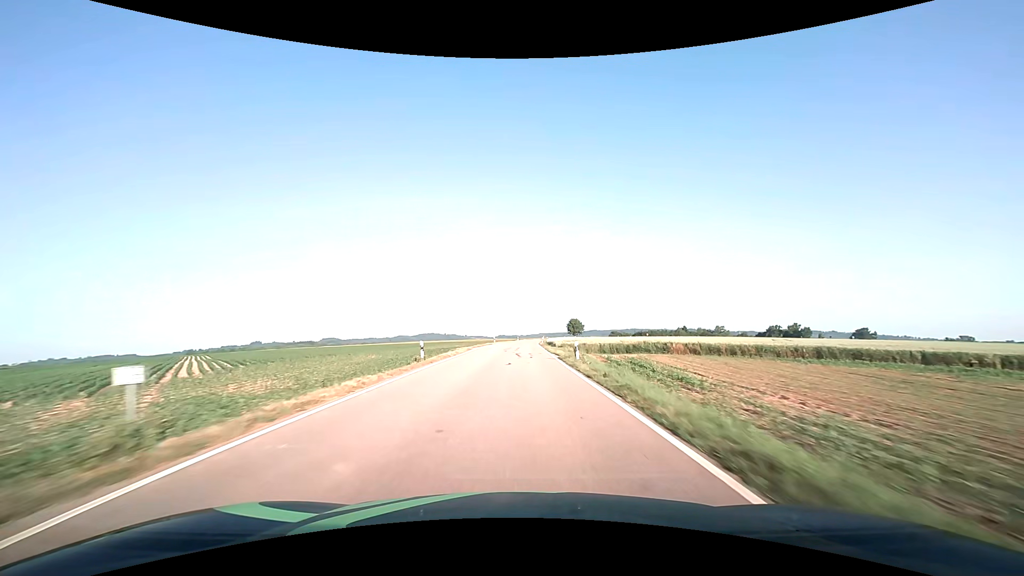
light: Day
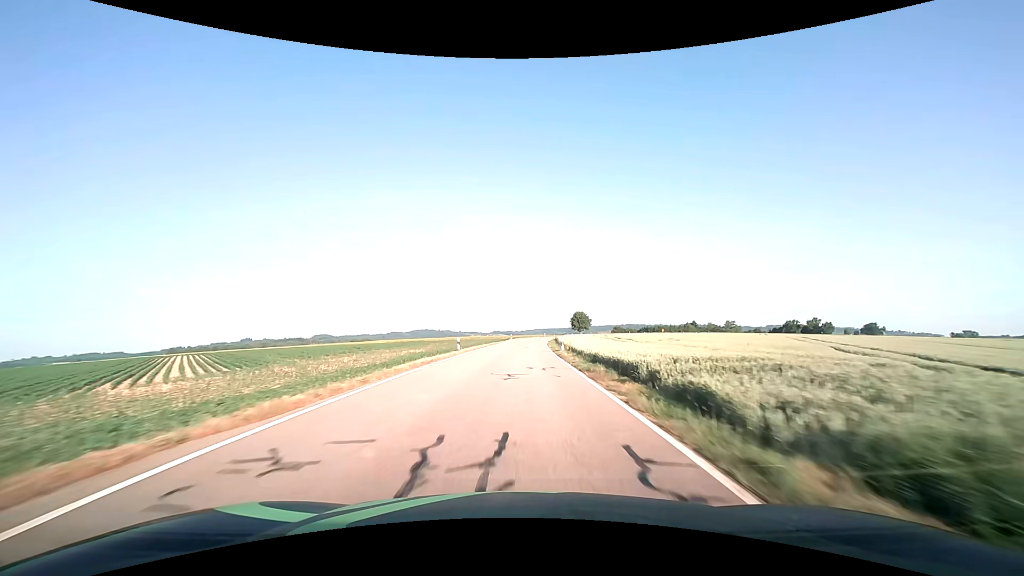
(+0.1, +39.5) m; +1°
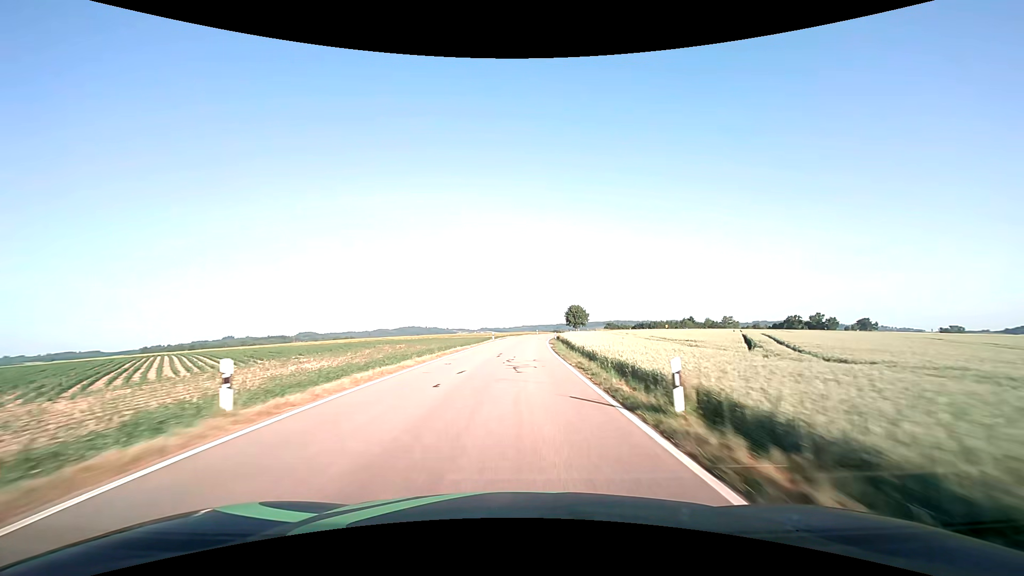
(+0.3, +26.1) m; +1°
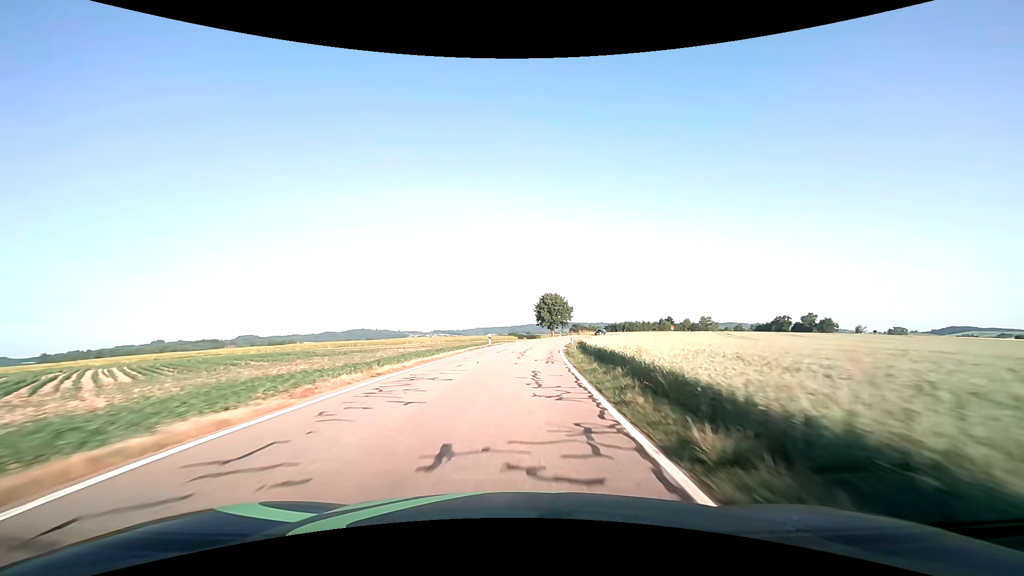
(+2.5, +65.0) m; +5°
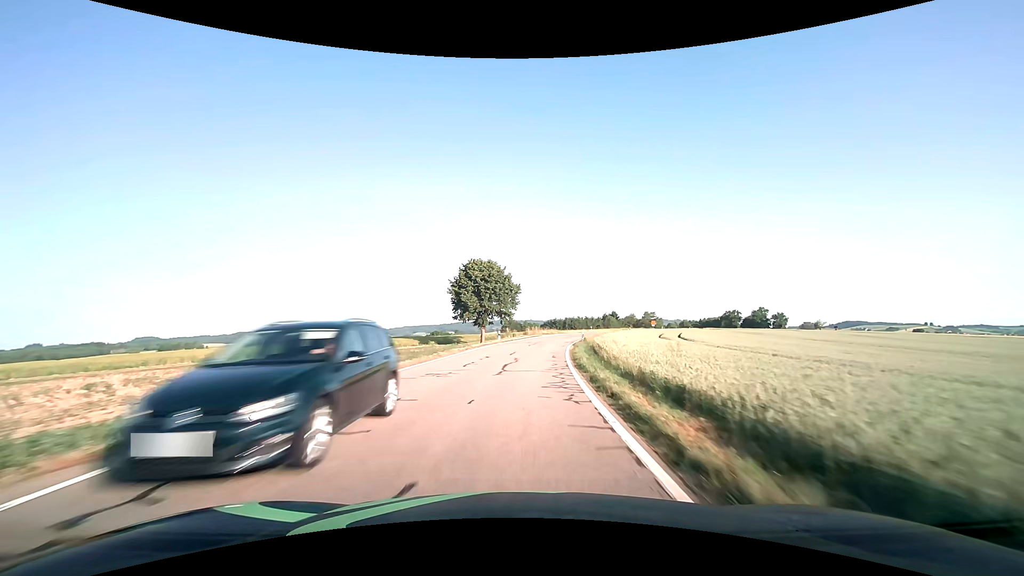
(+3.1, +50.0) m; +8°
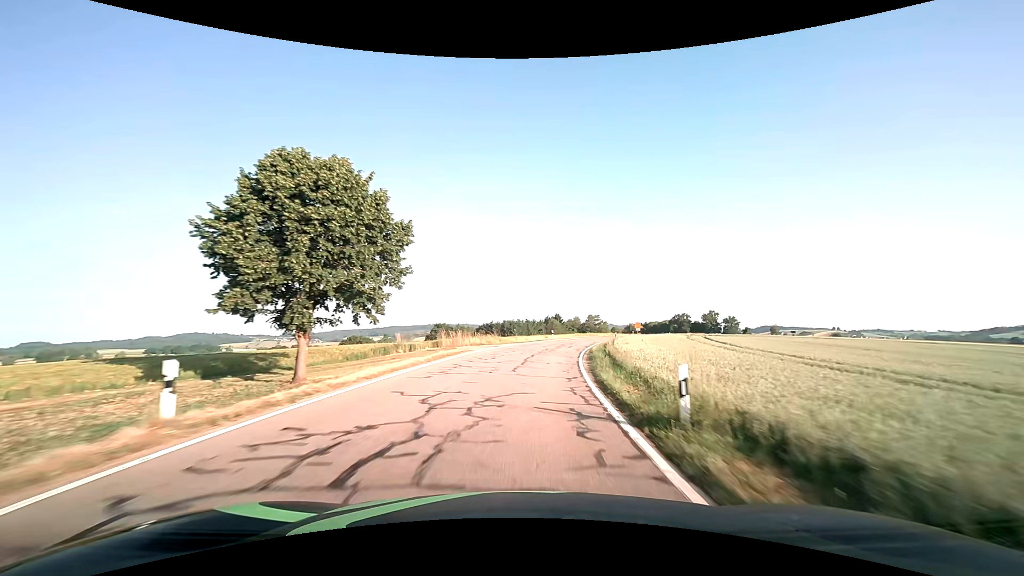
(+2.2, +36.5) m; +7°
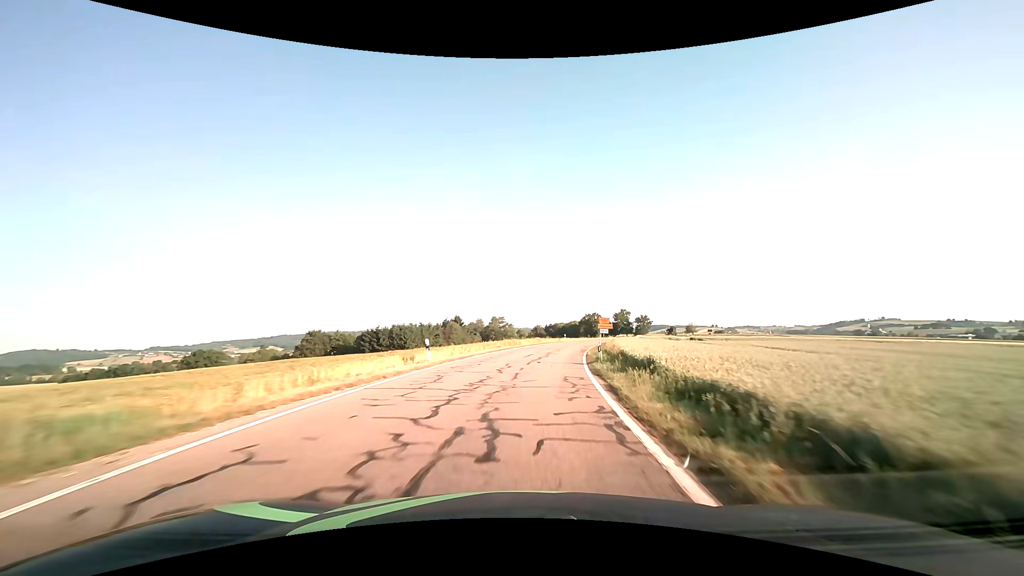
(+3.4, +36.2) m; +11°
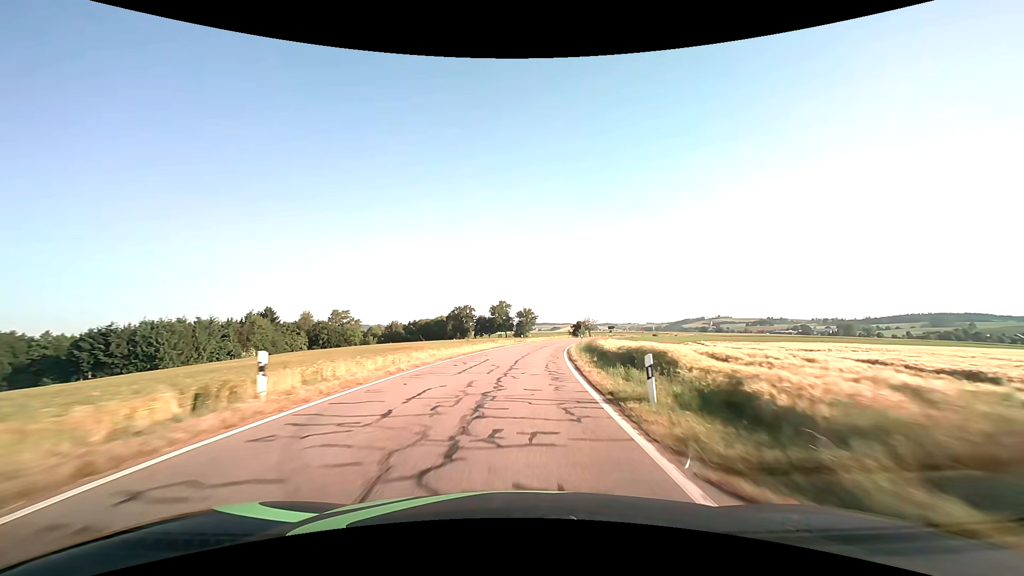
(+8.7, +60.9) m; +15°
(0, +10) (+1, +20) (+1, +30) (+2, +40) (+4, +50) (+5, +60) (+7, +70) (+9, +79) (+12, +89) (+14, +99) m
